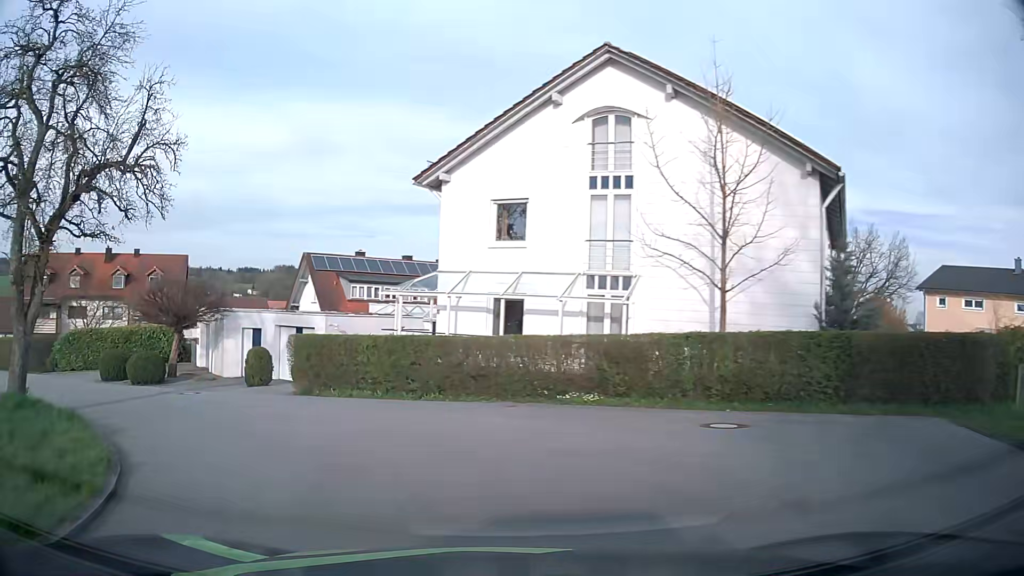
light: Day
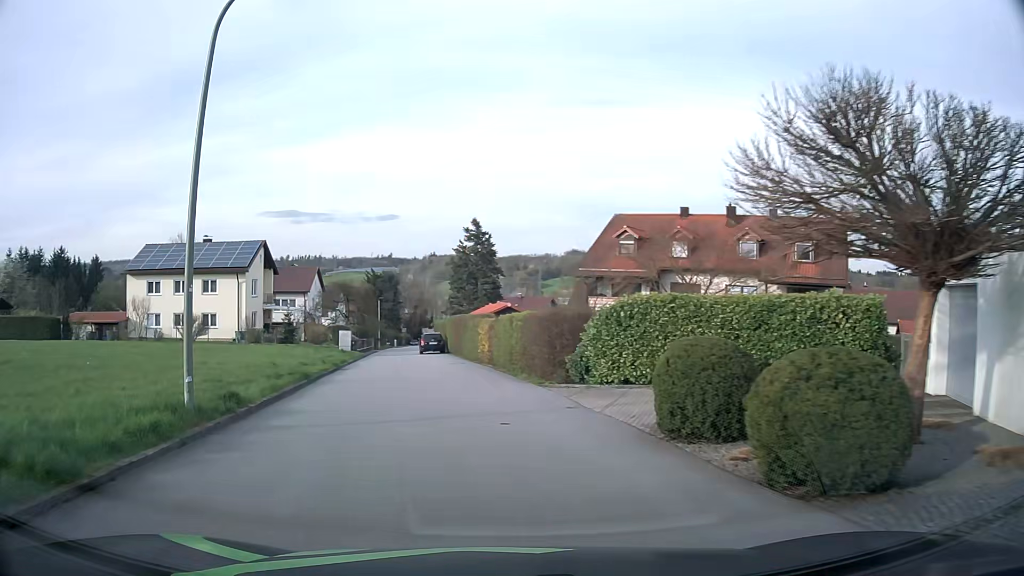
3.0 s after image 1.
(-9.1, +17.6) m; -54°
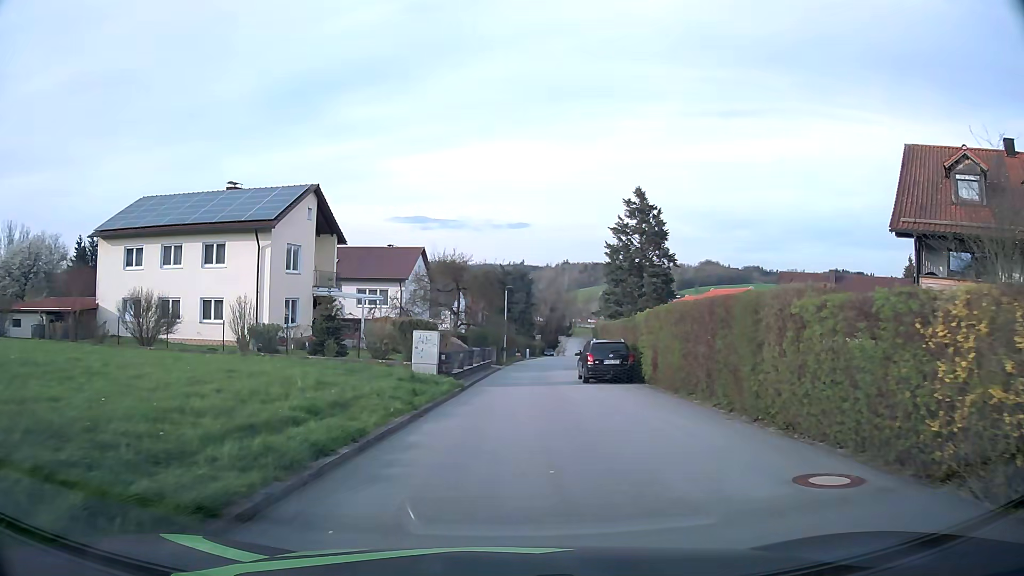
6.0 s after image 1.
(-3.8, +23.5) m; -11°
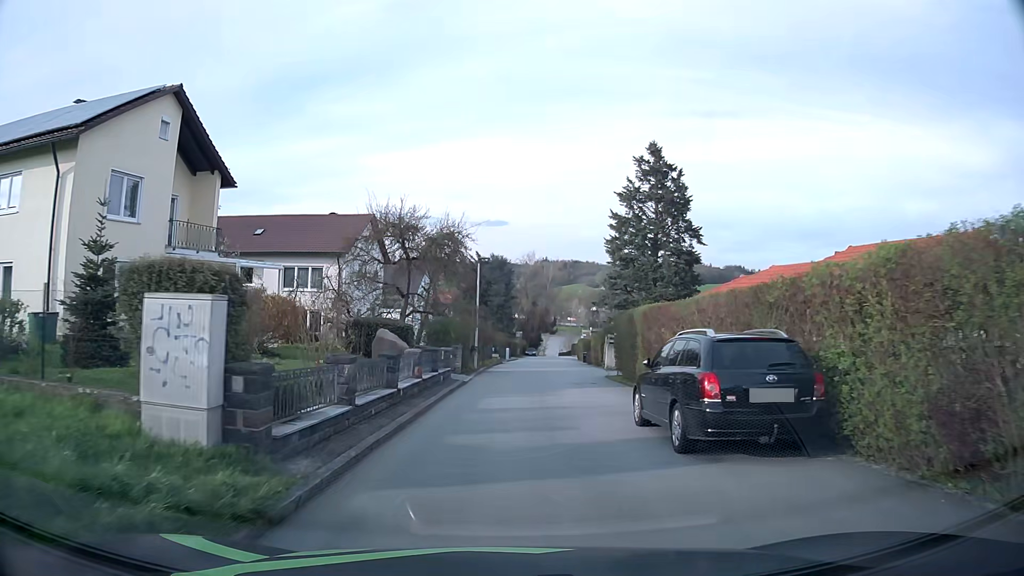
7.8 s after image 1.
(+0.2, +14.9) m; +2°
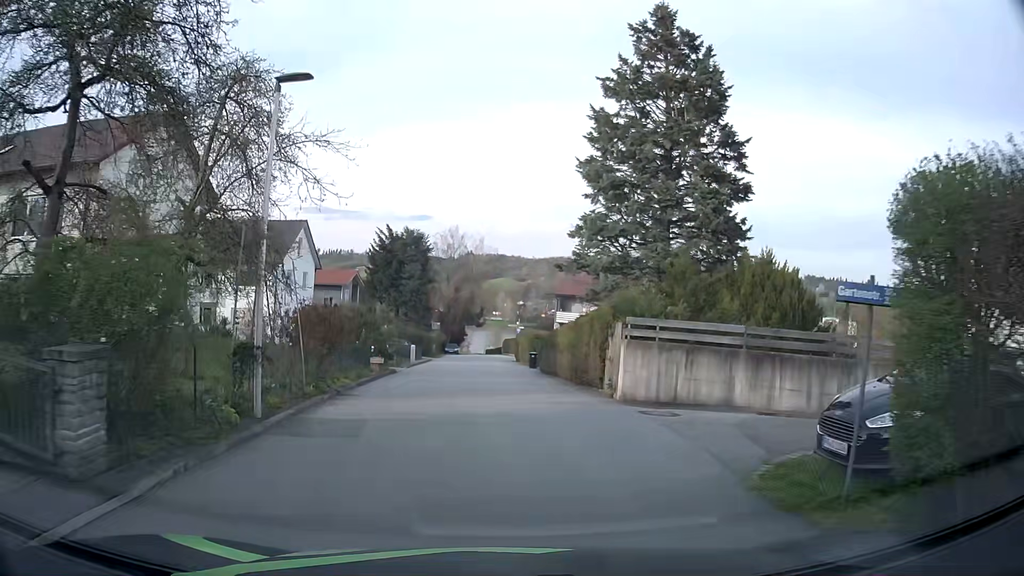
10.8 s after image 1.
(+1.1, +21.7) m; +6°
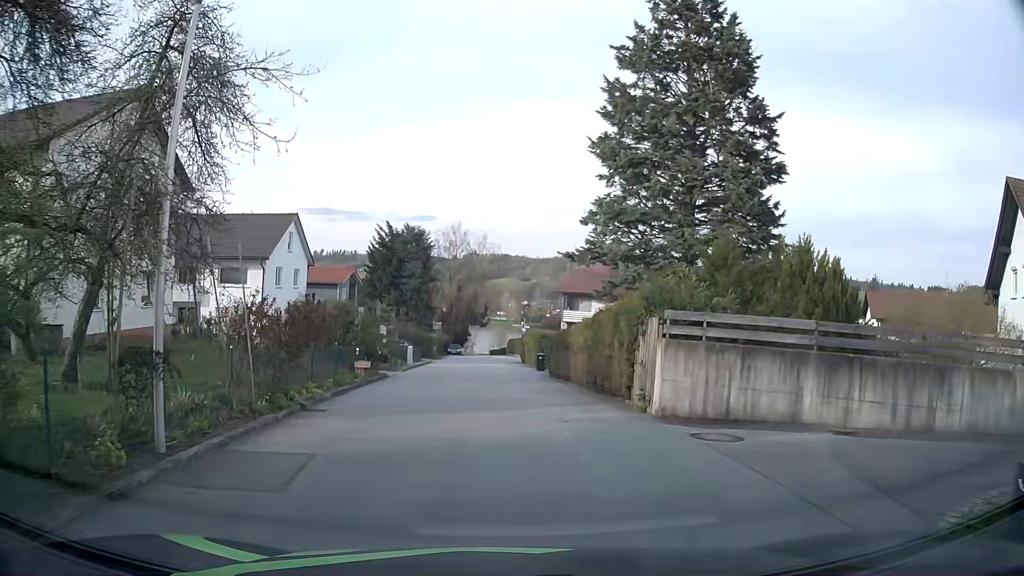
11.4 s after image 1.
(0.0, +3.2) m; 0°
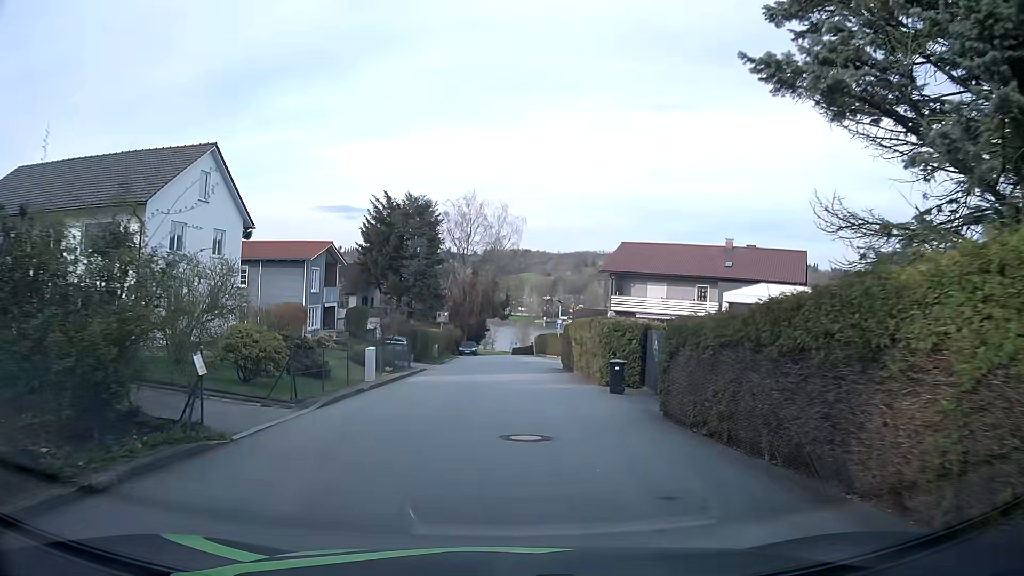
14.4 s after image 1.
(-0.6, +17.9) m; -2°
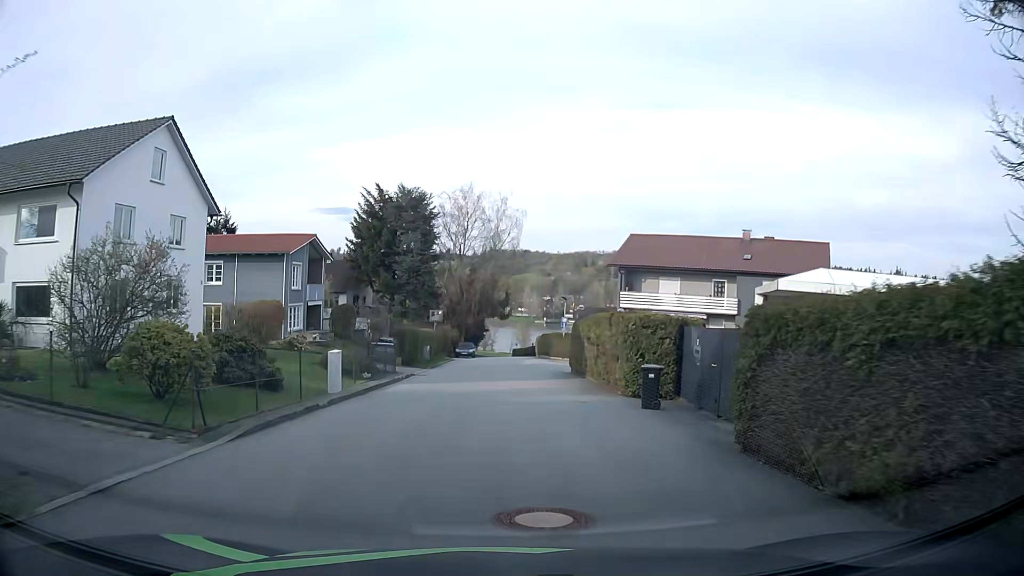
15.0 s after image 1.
(0.0, +4.5) m; 0°
